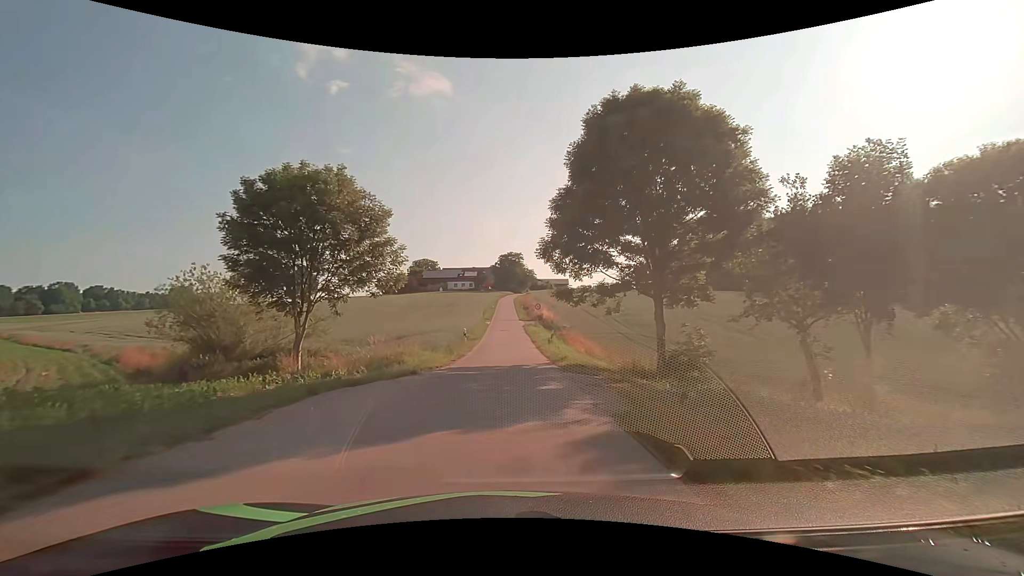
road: unclassified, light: Day
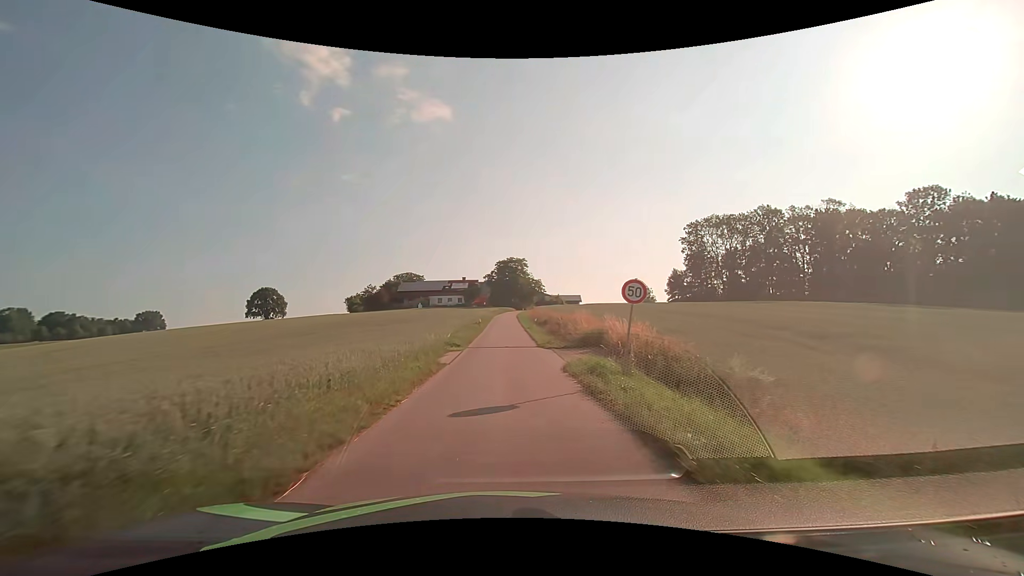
(0.0, +37.2) m; 0°
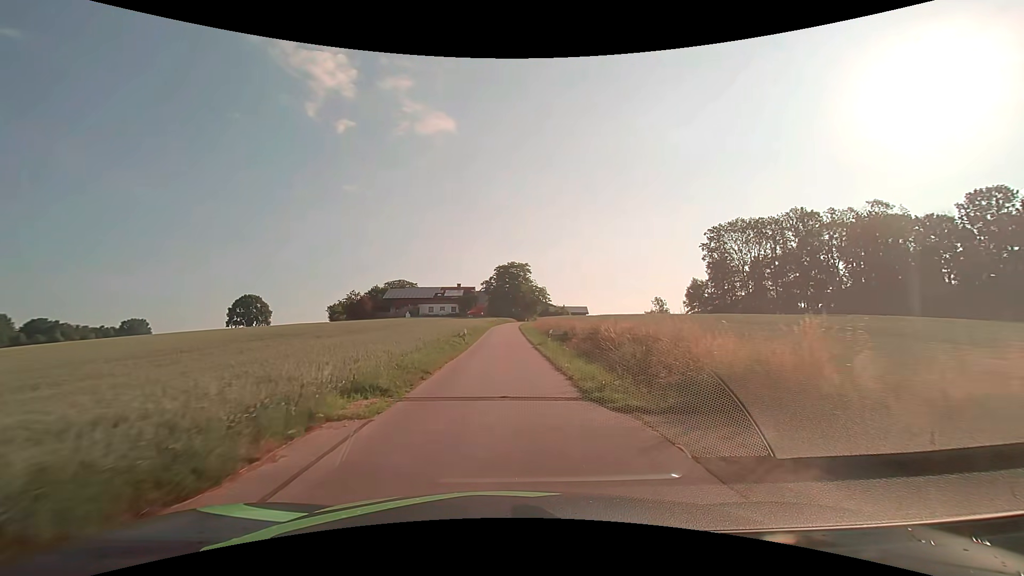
(0.0, +14.5) m; 0°
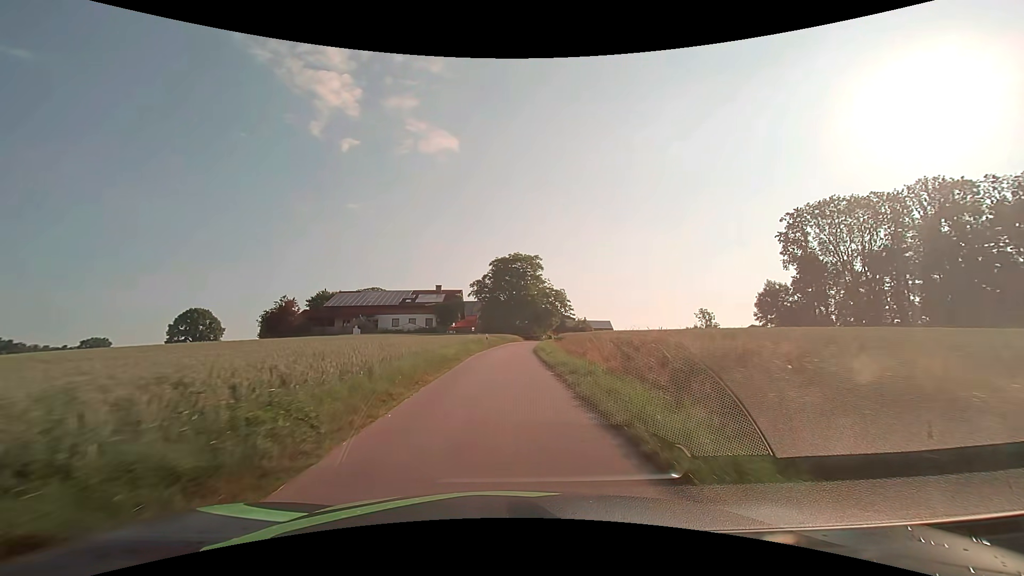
(0.0, +35.9) m; 0°
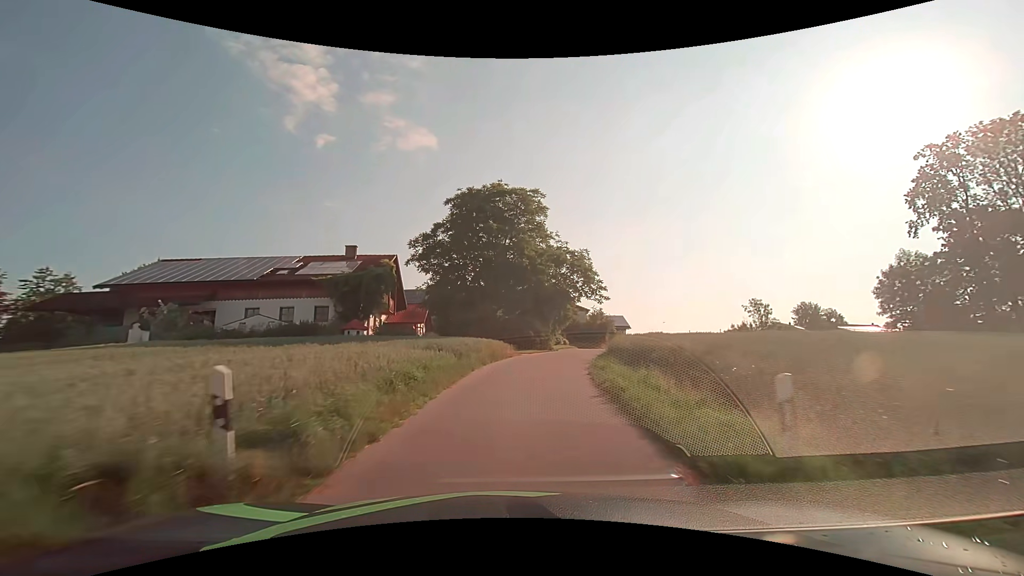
(+0.2, +36.9) m; +2°
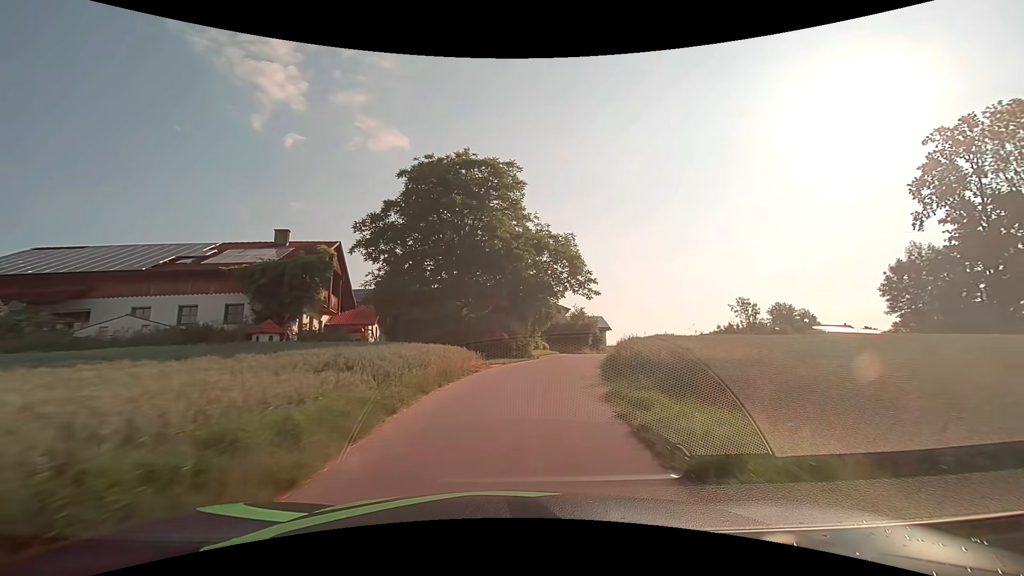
(+0.2, +7.5) m; +3°
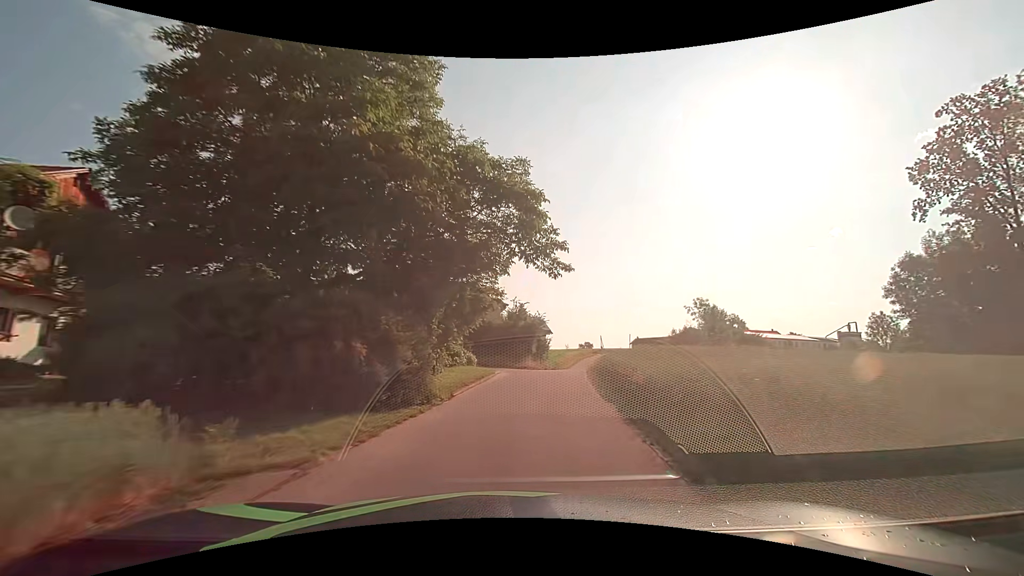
(+1.0, +15.0) m; +7°
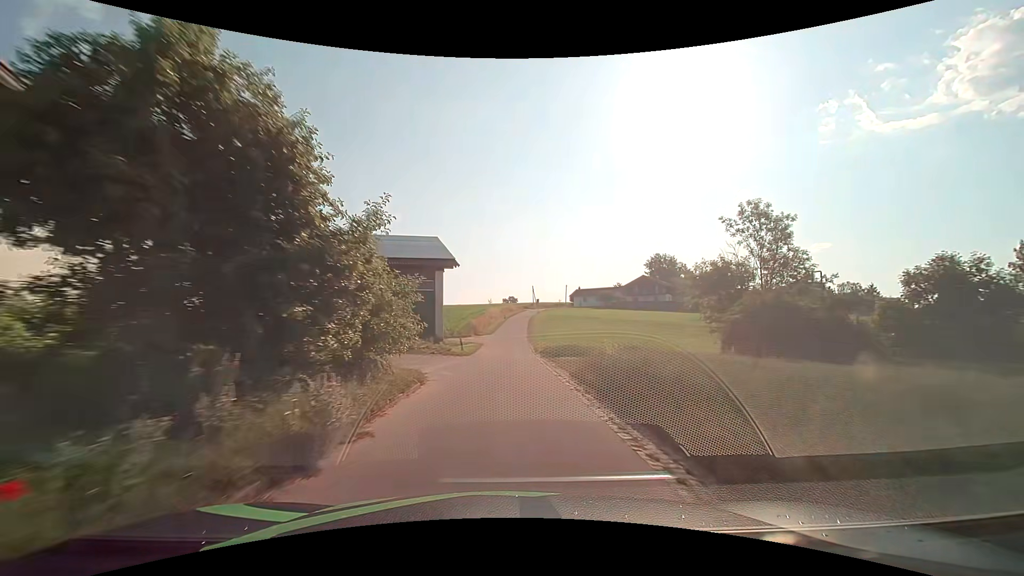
(+5.0, +38.1) m; +10°
(0, +10) (0, +20) (0, +30) (0, +40) (0, +50) (+1, +60) (+1, +70) (+2, +80) (+3, +90) (+4, +100) m
